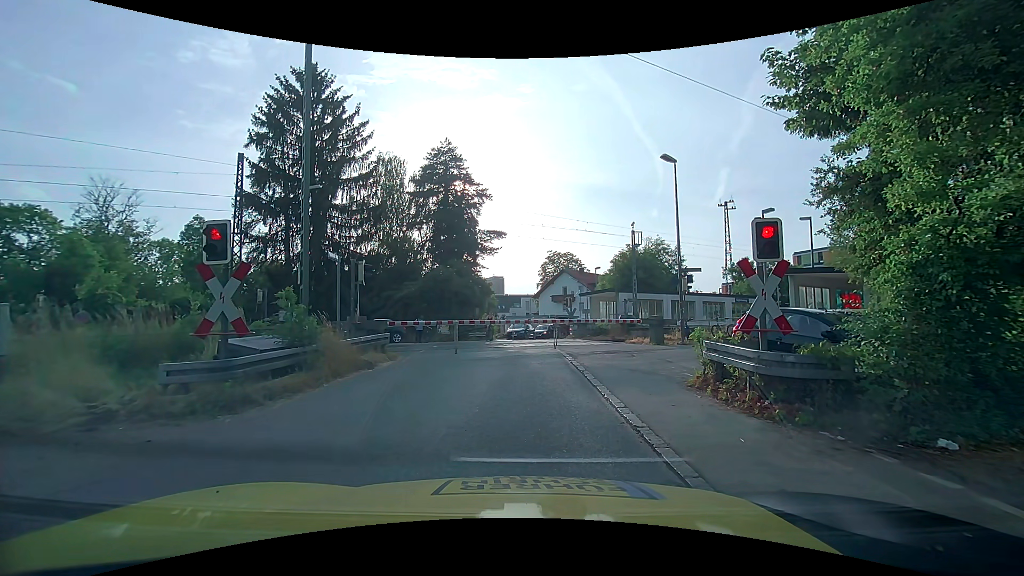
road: unclassified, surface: asphalt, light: Day
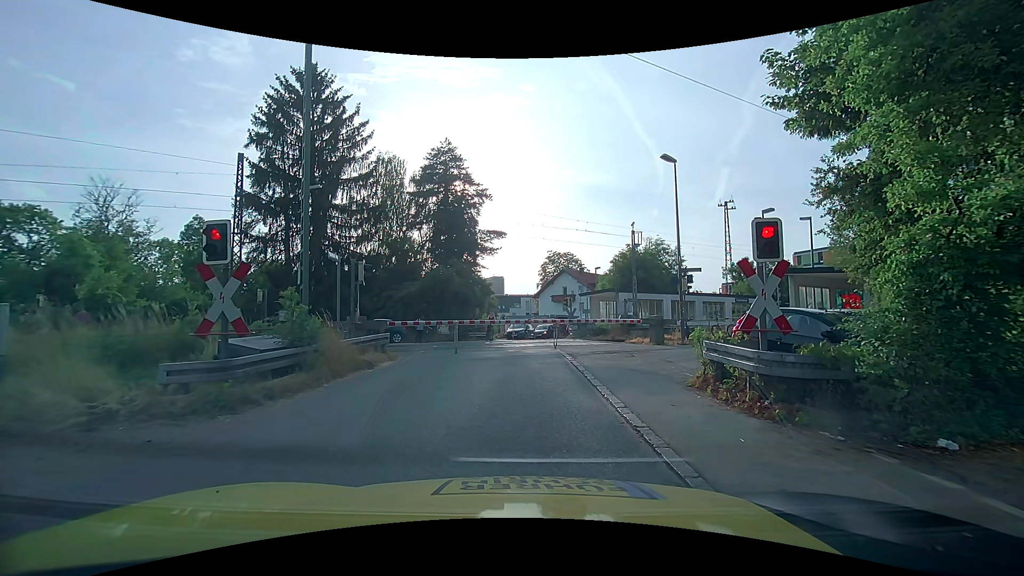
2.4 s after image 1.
(0.0, 0.0) m; 0°
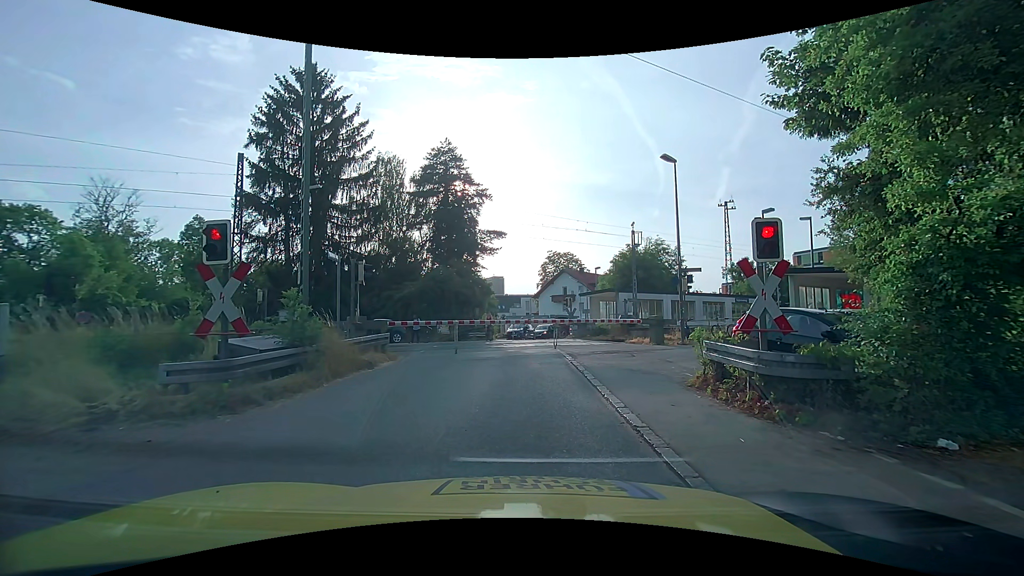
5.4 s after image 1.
(0.0, 0.0) m; 0°
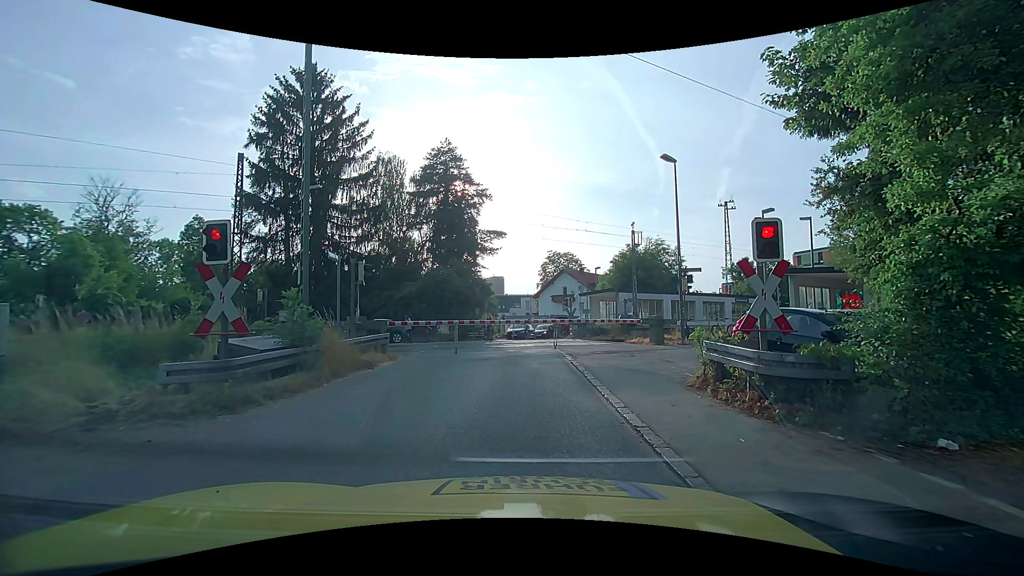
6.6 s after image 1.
(0.0, 0.0) m; 0°
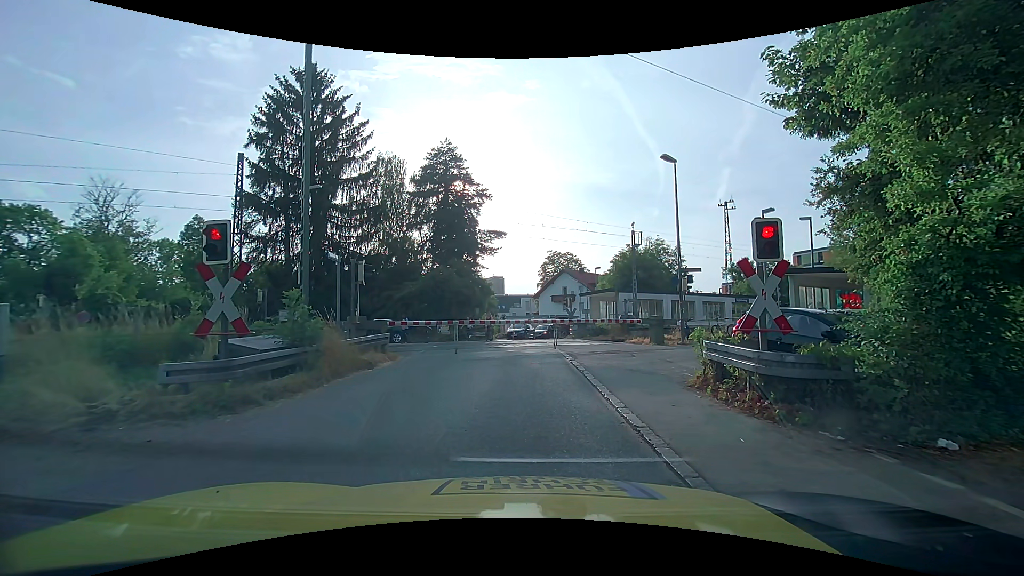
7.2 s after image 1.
(0.0, 0.0) m; 0°
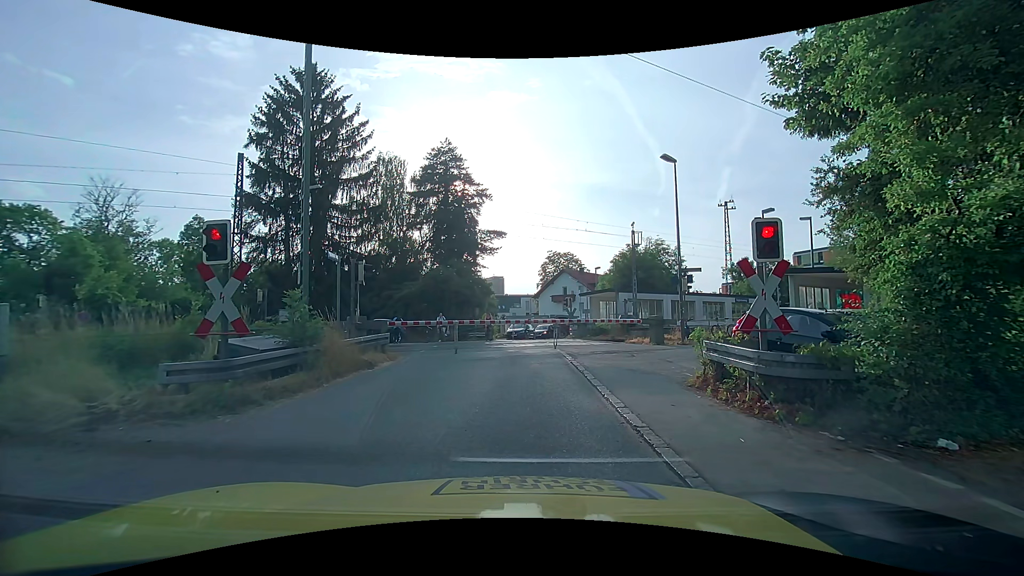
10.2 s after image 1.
(0.0, 0.0) m; 0°
